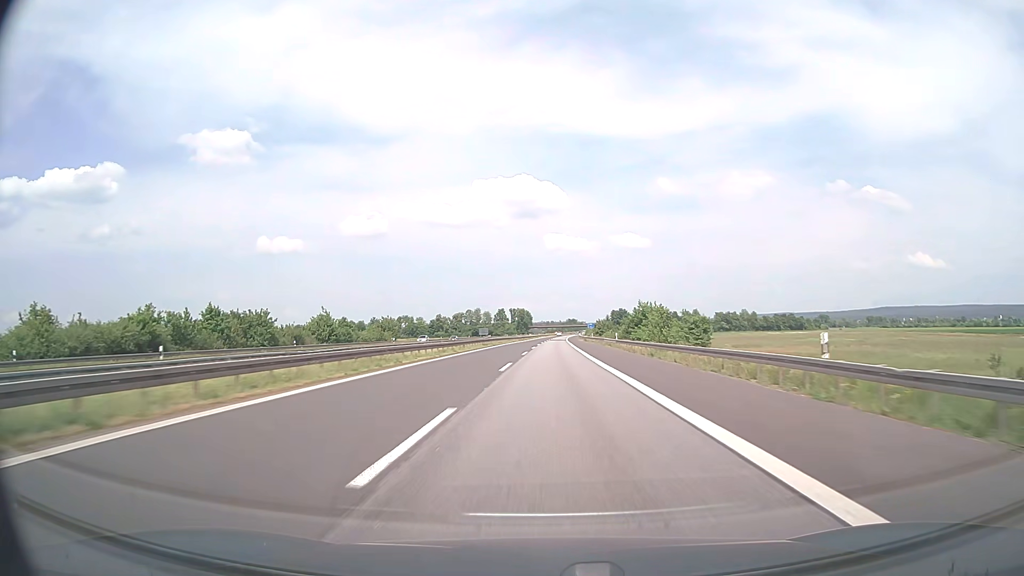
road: motorway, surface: asphalt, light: Day
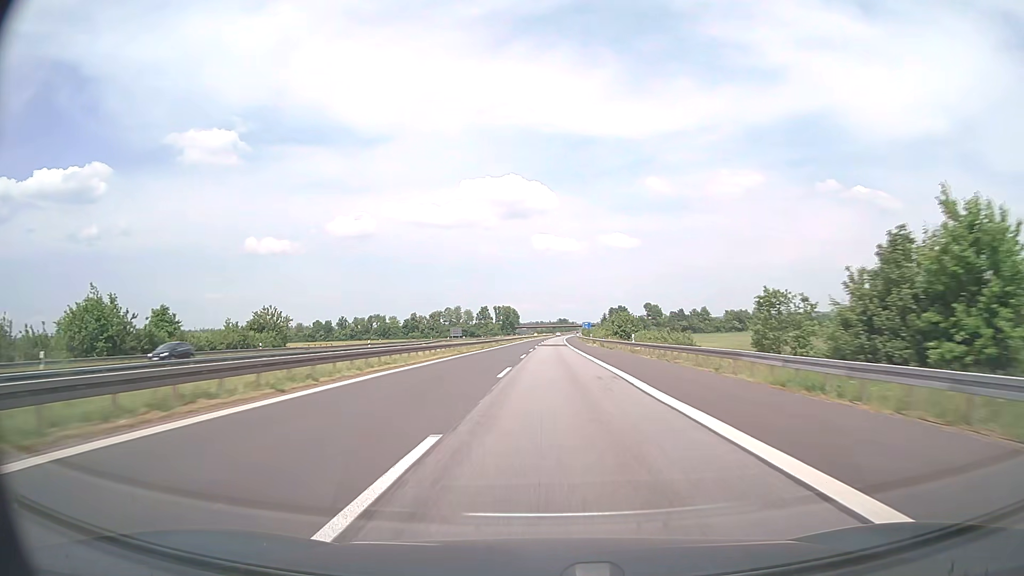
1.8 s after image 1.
(+0.4, +57.0) m; +1°
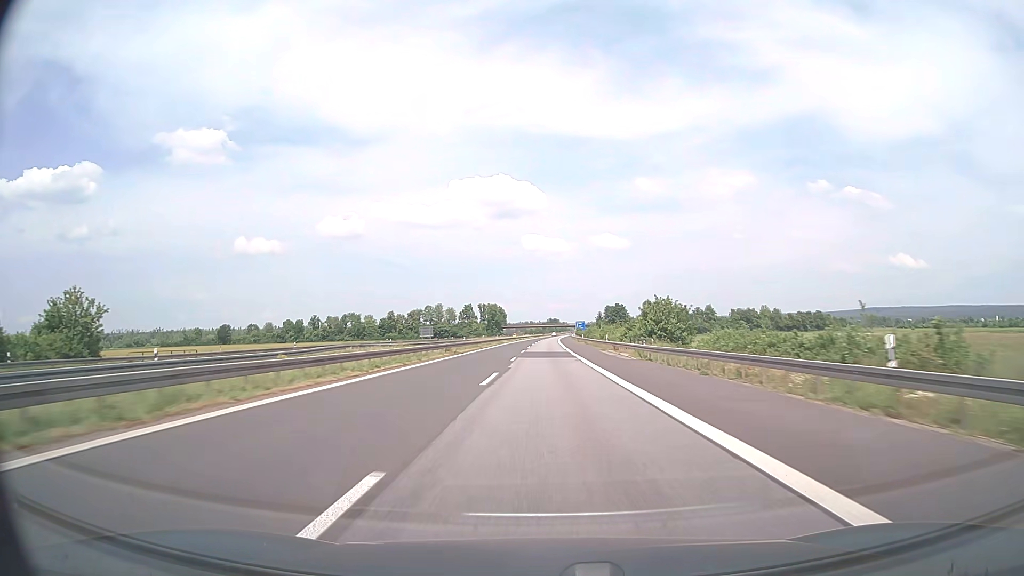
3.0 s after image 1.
(+0.3, +38.0) m; +1°
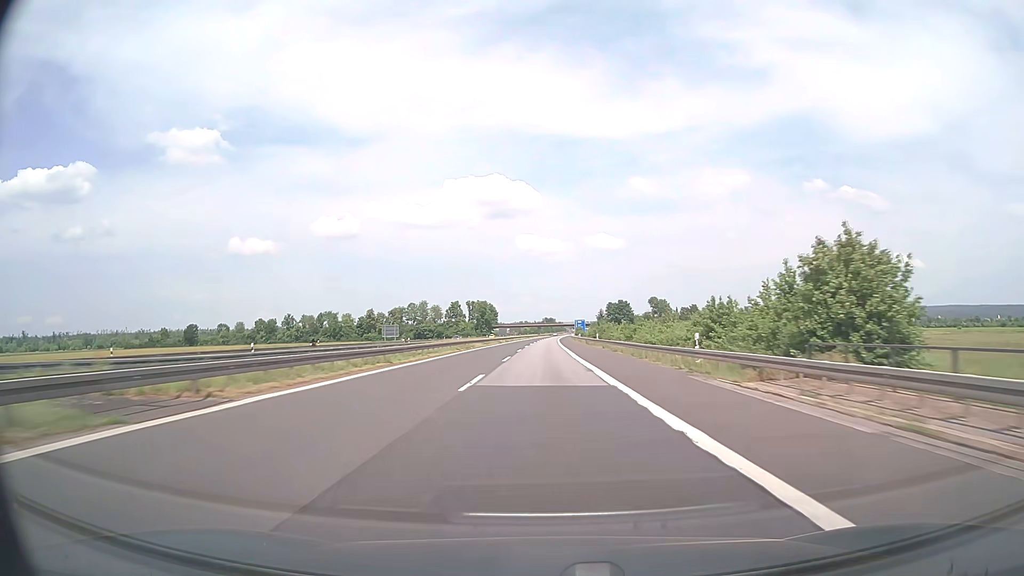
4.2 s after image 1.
(+0.2, +38.1) m; 0°
(0, +10) (0, +20) (0, +30) (0, +40) (0, +50) (0, +60) (0, +70) (0, +80) (0, +90) (+1, +100) m
